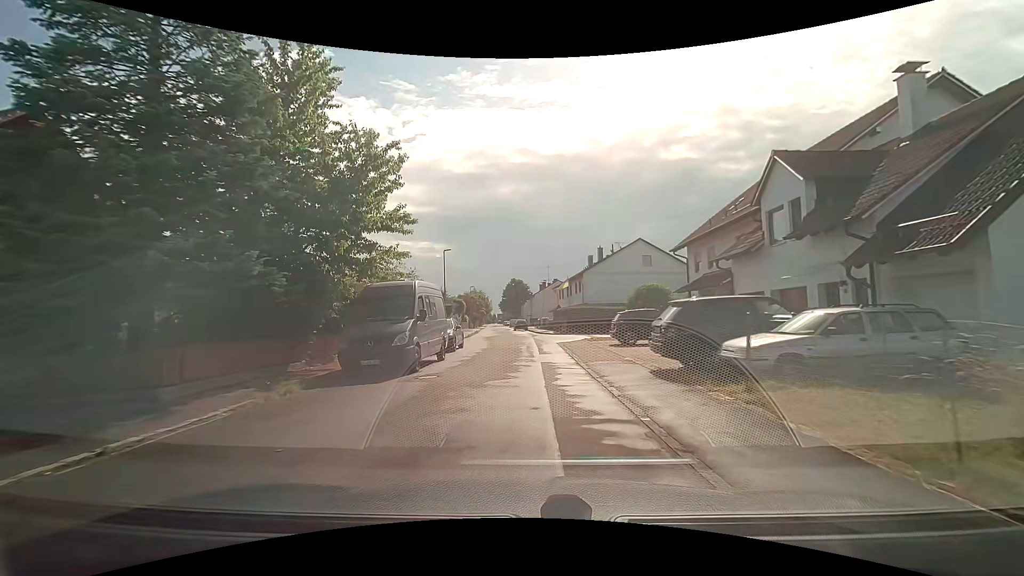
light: Day
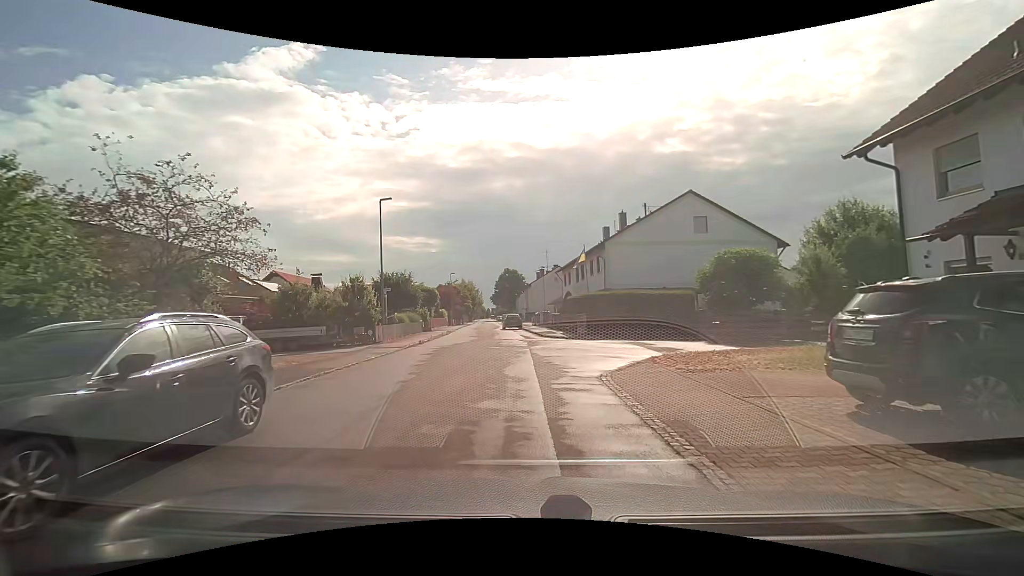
(+0.2, +18.2) m; 0°
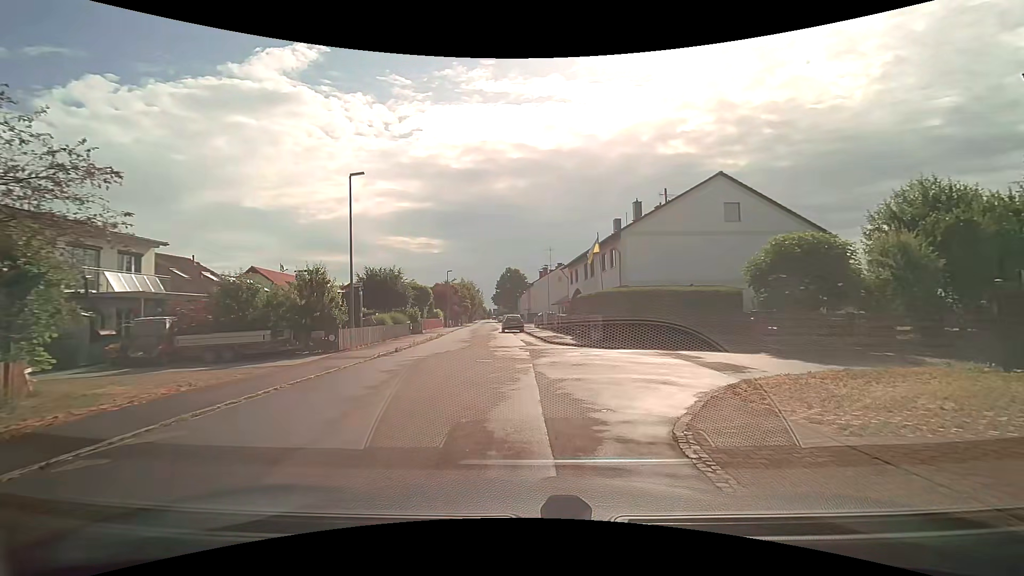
(0.0, +5.0) m; 0°
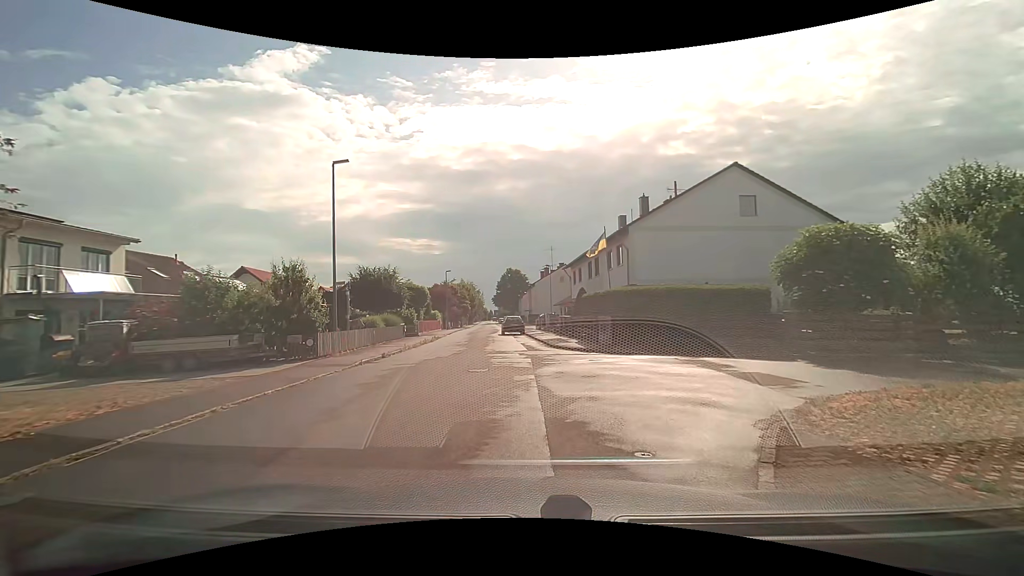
(0.0, +2.1) m; 0°
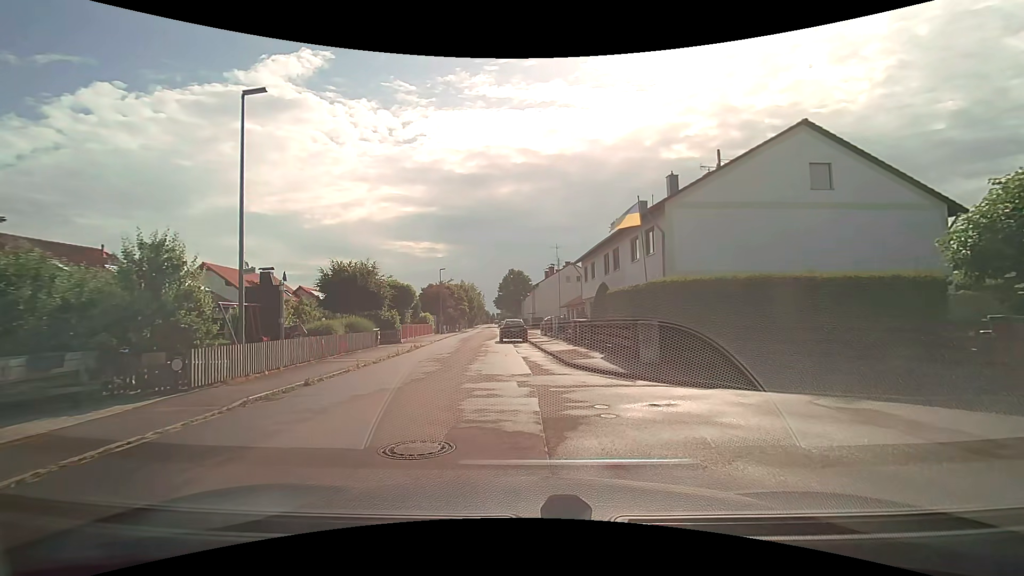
(0.0, +6.7) m; 0°
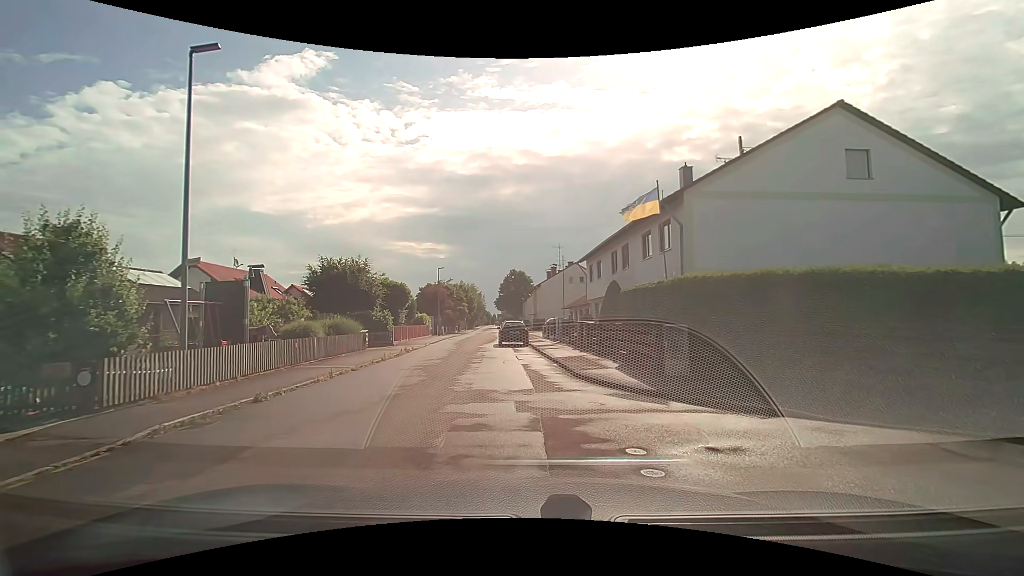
(0.0, +2.3) m; -1°
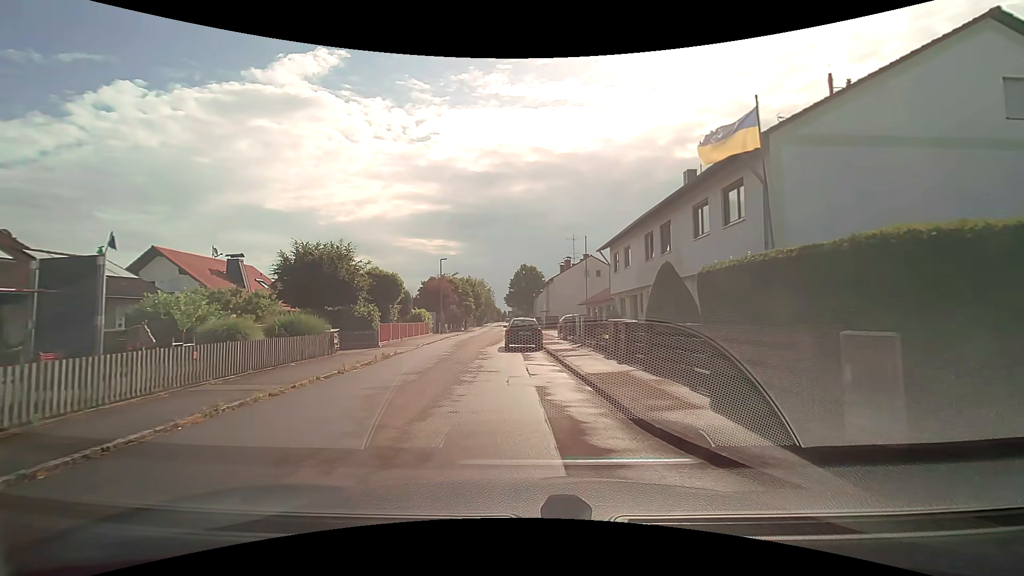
(0.0, +5.9) m; +1°
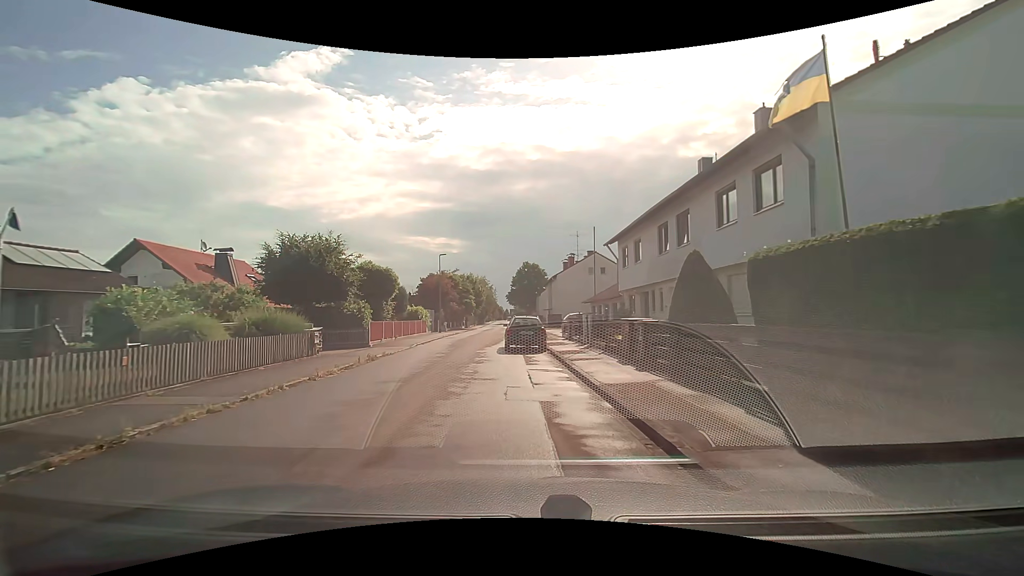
(-0.1, +2.1) m; -2°
(-1, +10) (-3, +20) (-3, +30) (-3, +40) (-2, +50) (-2, +60) (-2, +70) (-3, +80) (-3, +90) (-4, +100) m
